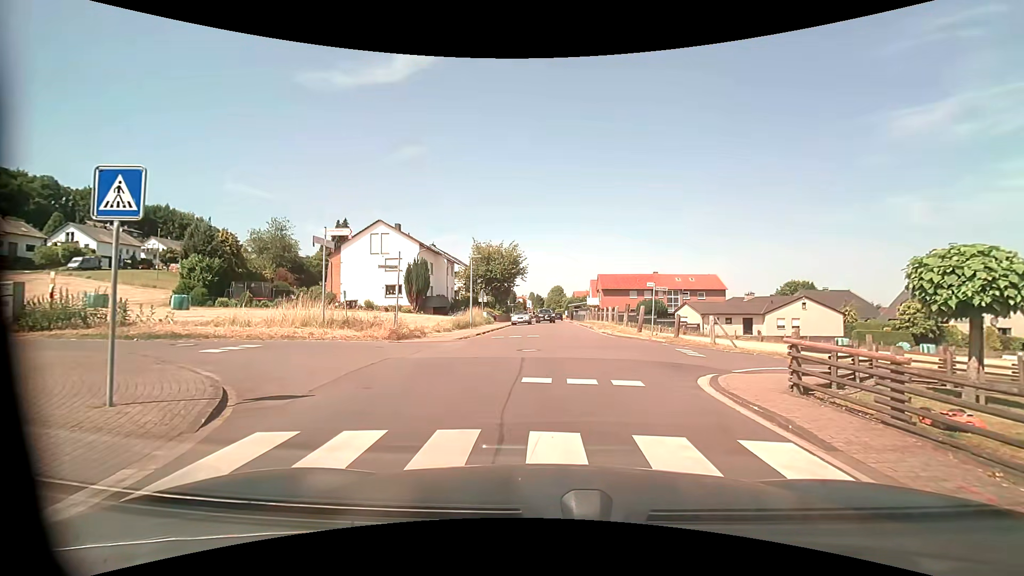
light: Day
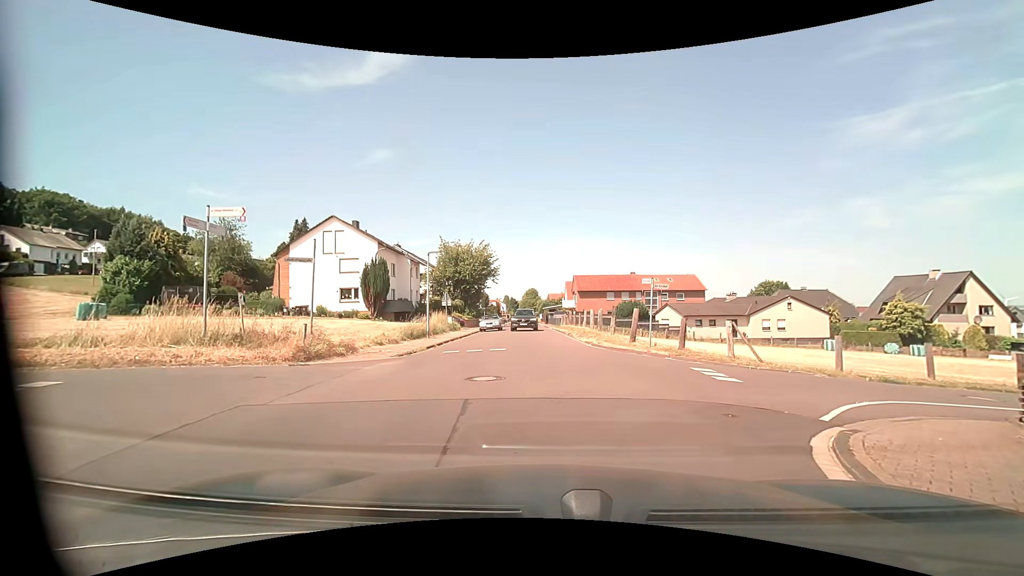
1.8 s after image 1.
(+0.1, +4.9) m; +3°
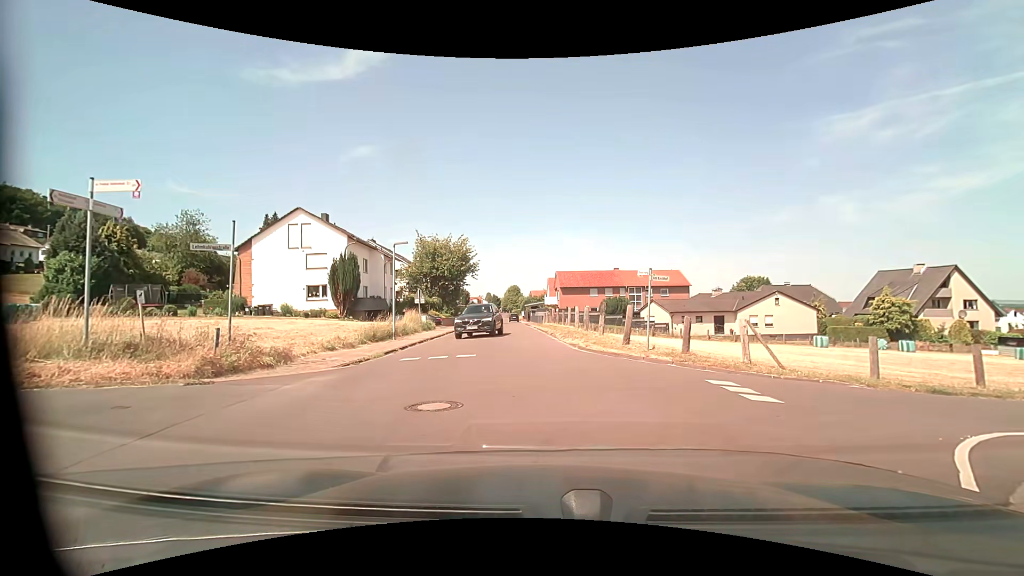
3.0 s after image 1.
(0.0, +2.7) m; +1°
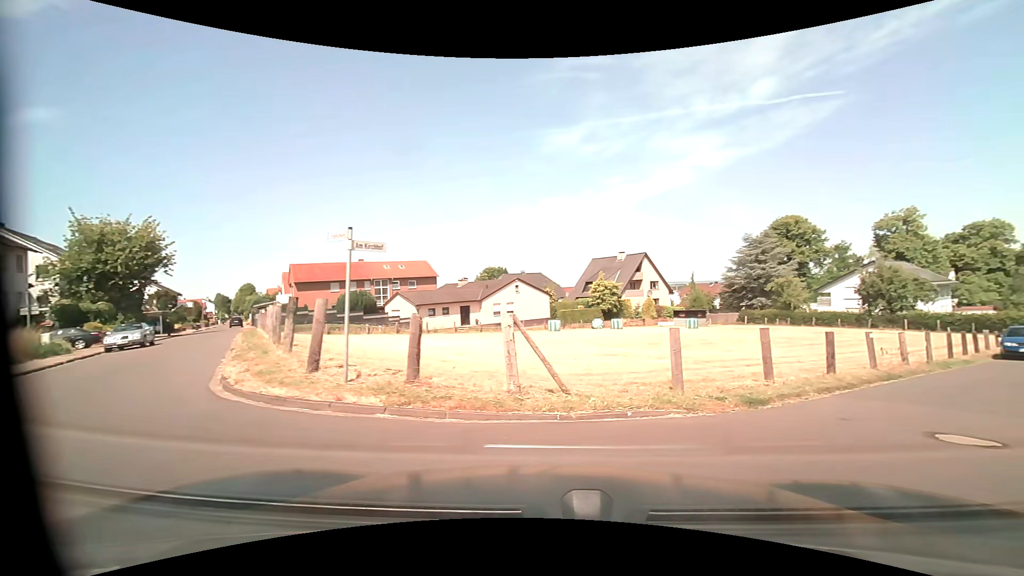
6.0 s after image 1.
(+1.2, +6.7) m; +28°
